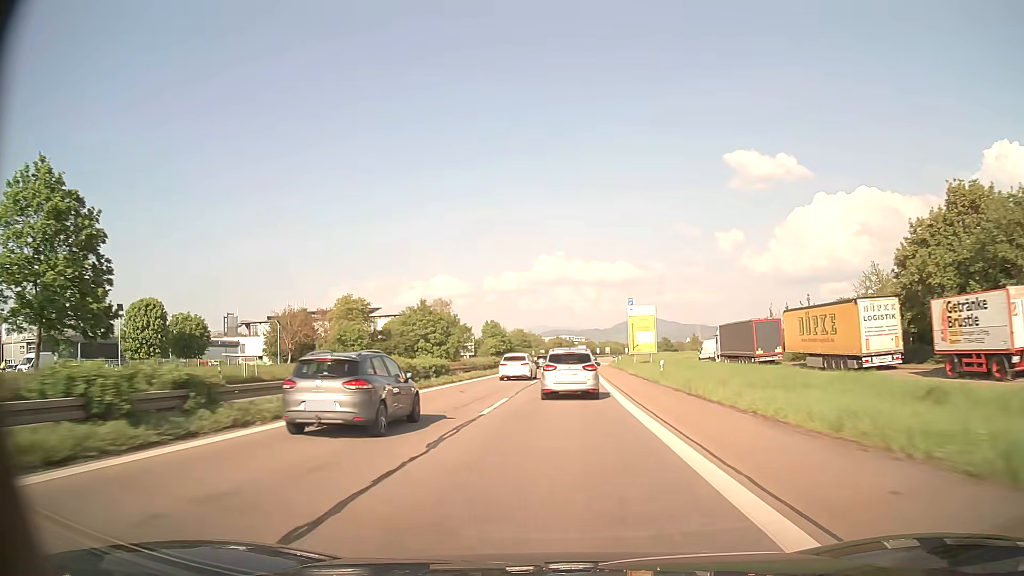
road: trunk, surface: asphalt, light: Day
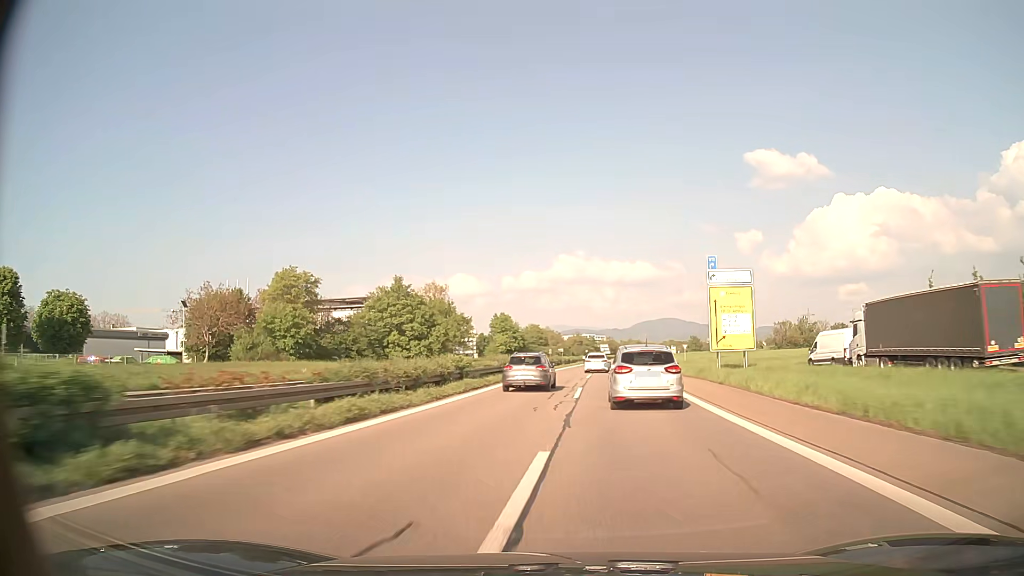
(-0.6, +30.7) m; -2°
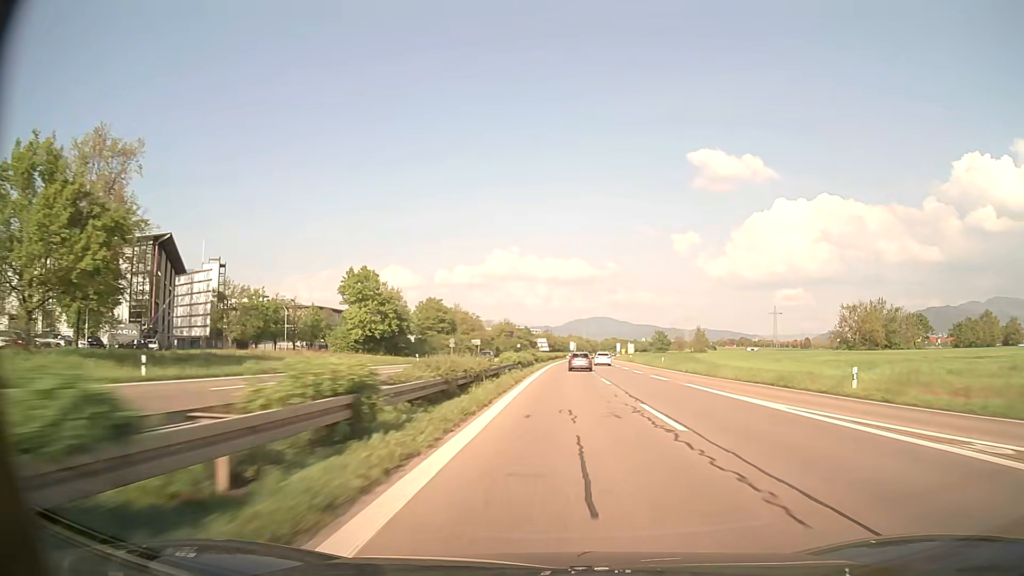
(+3.3, +84.5) m; +6°
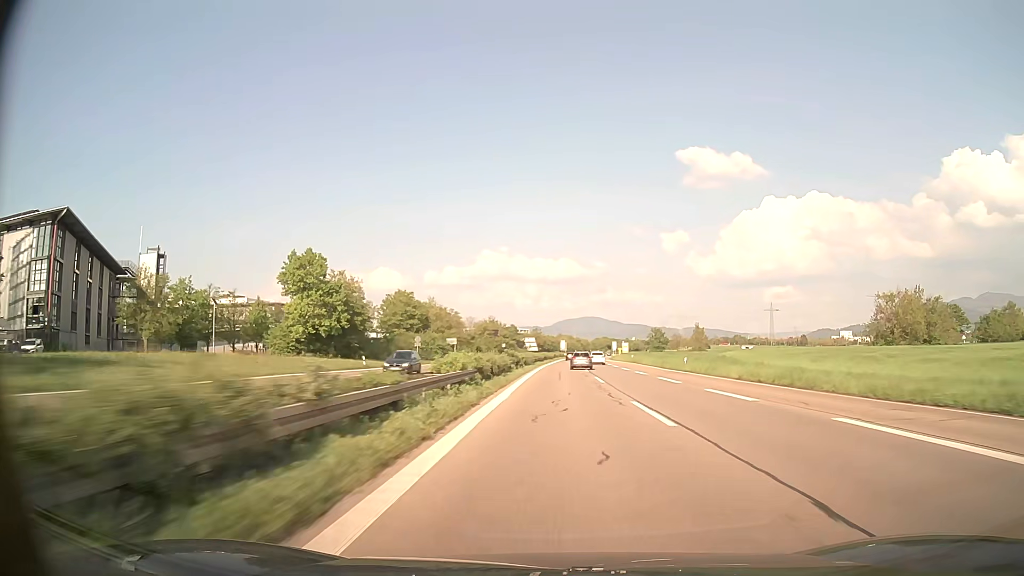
(+0.2, +17.9) m; +1°
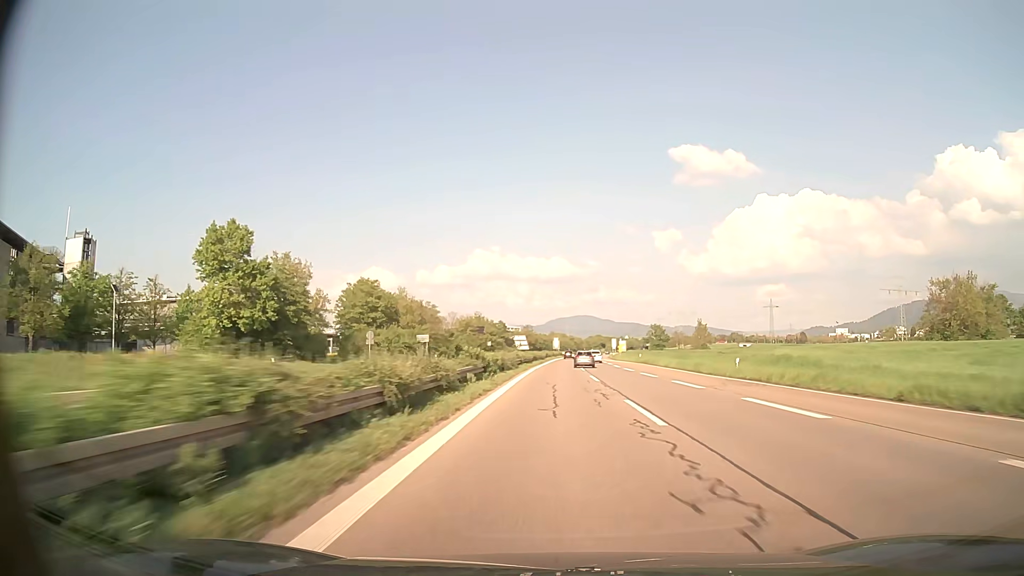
(0.0, +18.0) m; 0°
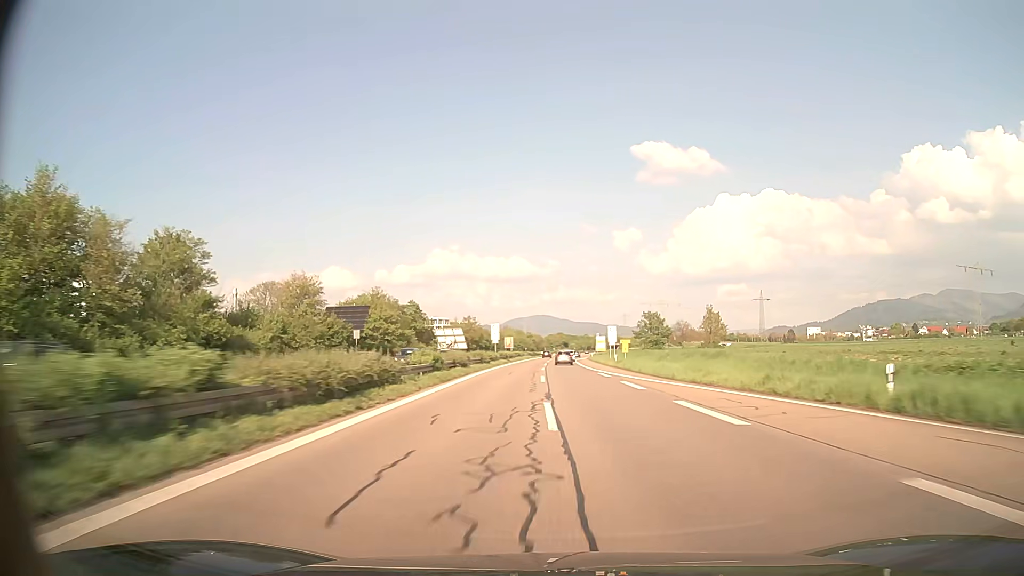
(+2.4, +73.1) m; +4°
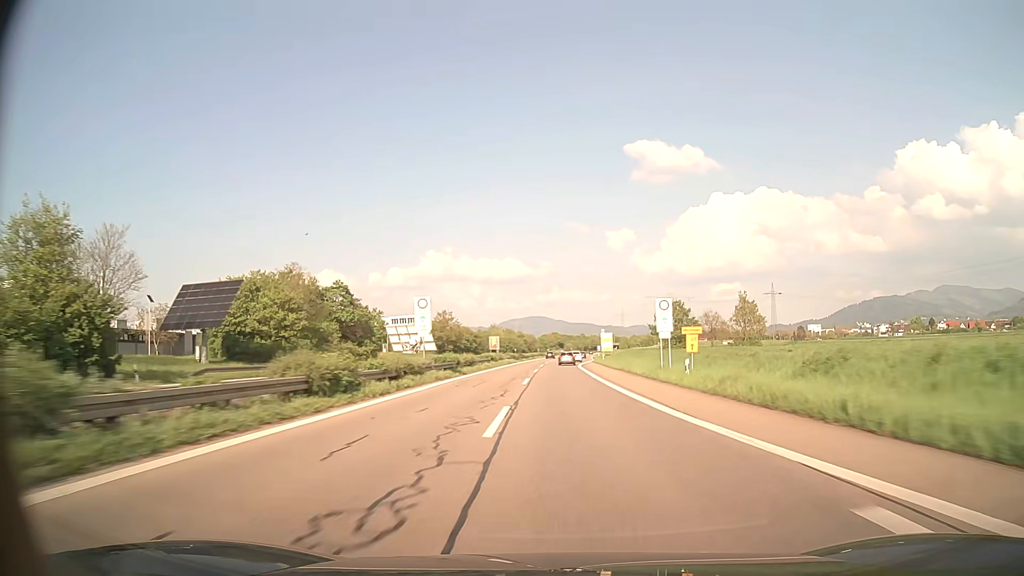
(+0.3, +37.0) m; +1°
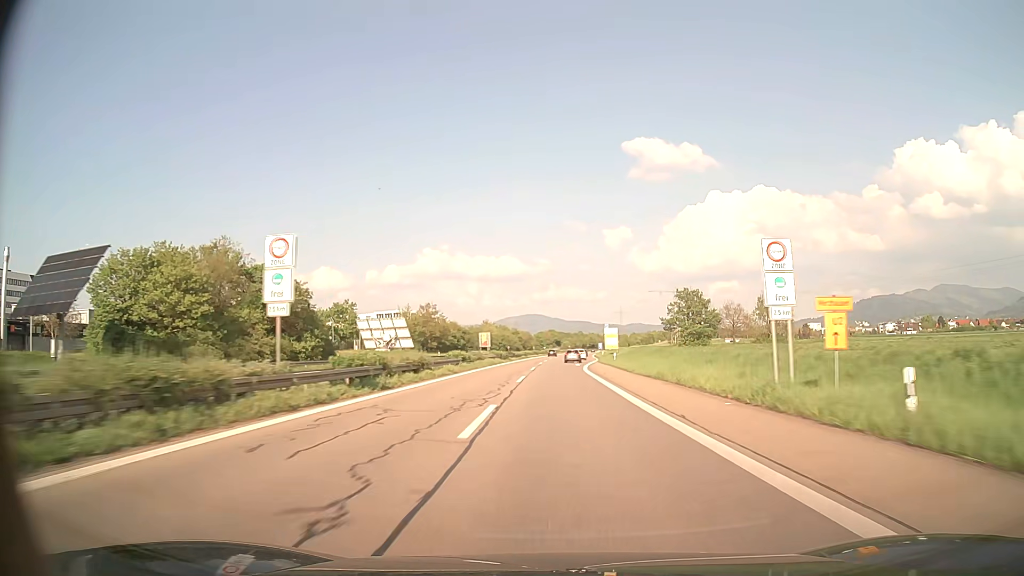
(0.0, +18.5) m; 0°
(0, +10) (0, +20) (0, +30) (0, +40) (0, +50) (0, +60) (0, +70) (+1, +80) (+1, +90) (+1, +100) m
